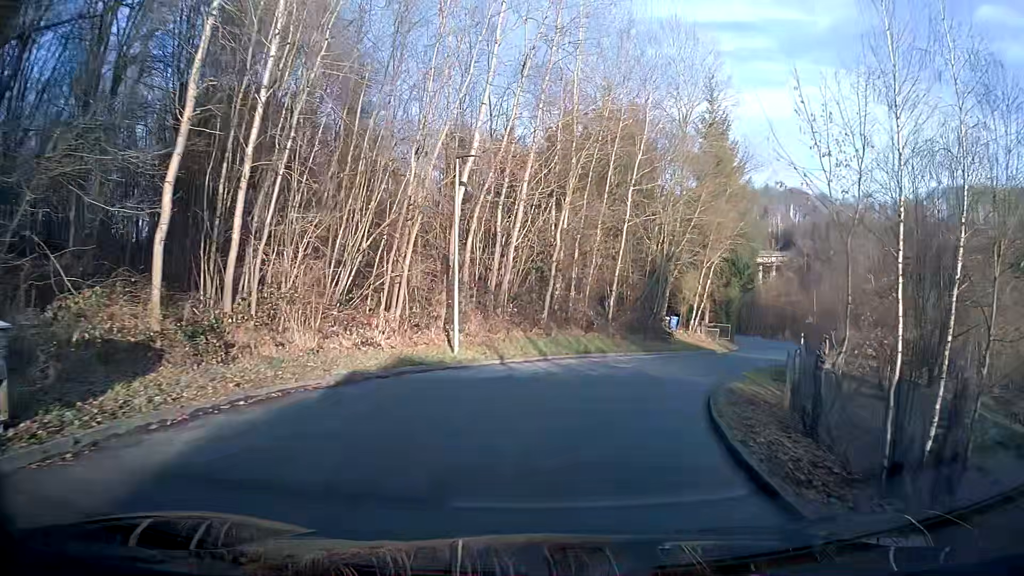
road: residential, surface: asphalt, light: Day
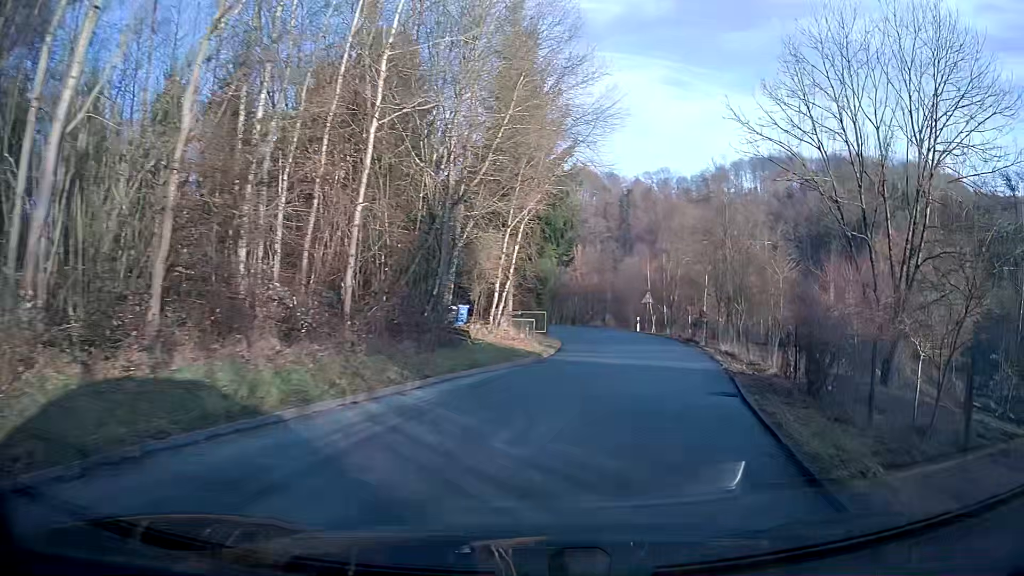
(+2.3, +15.2) m; +19°
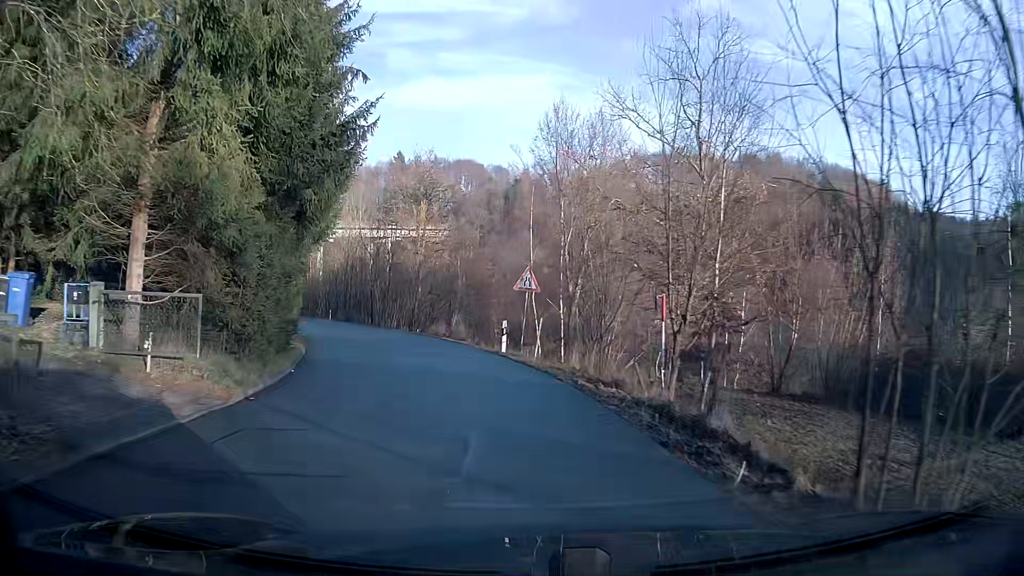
(+2.9, +24.7) m; +6°
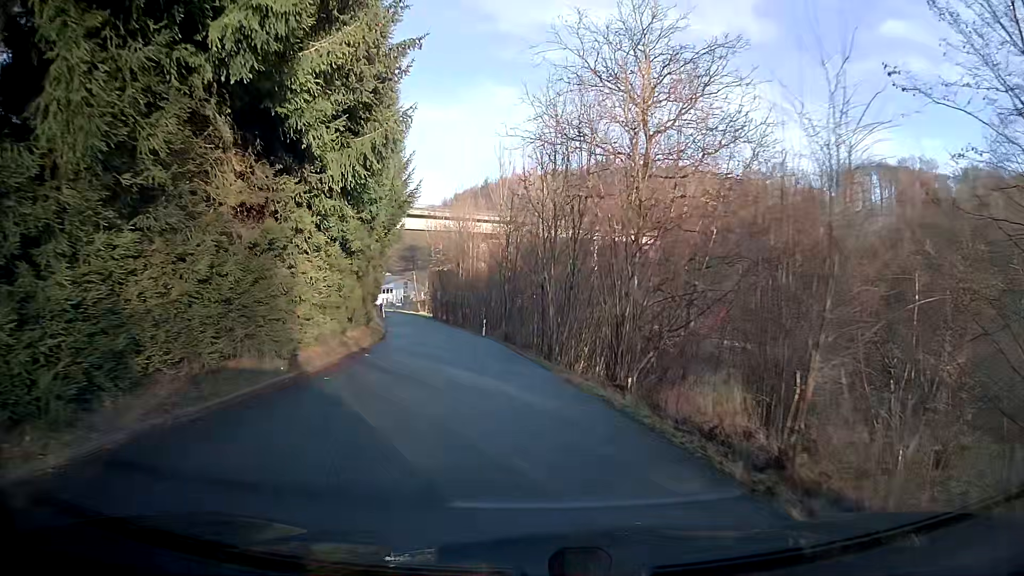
(-4.1, +24.7) m; -20°
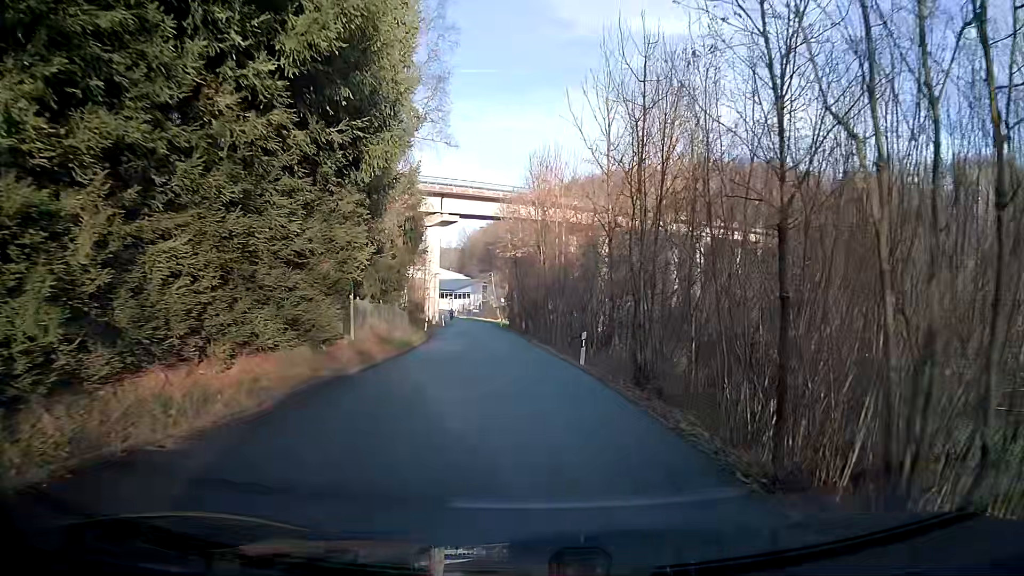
(-0.9, +20.4) m; -5°
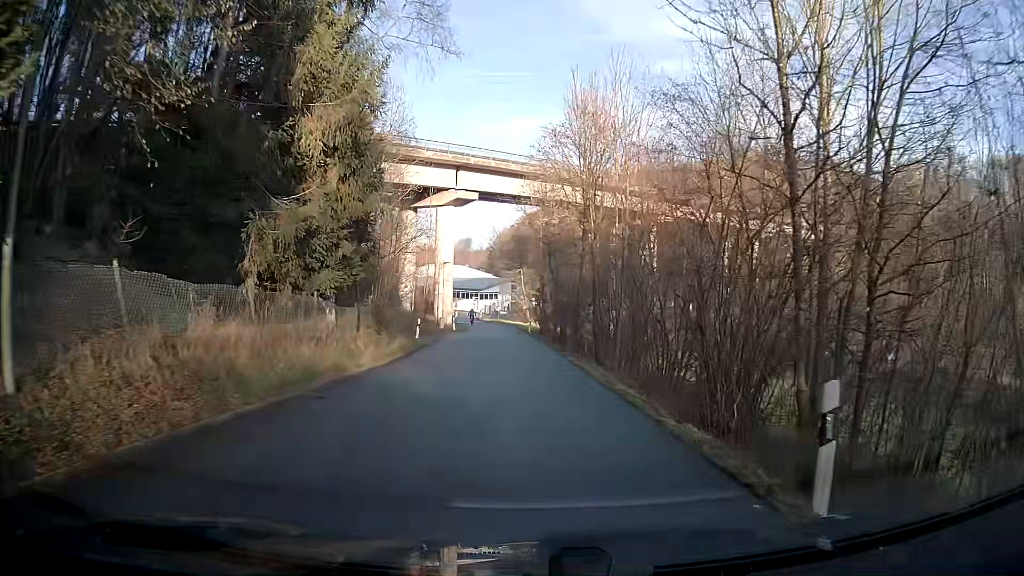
(-0.4, +15.2) m; -3°
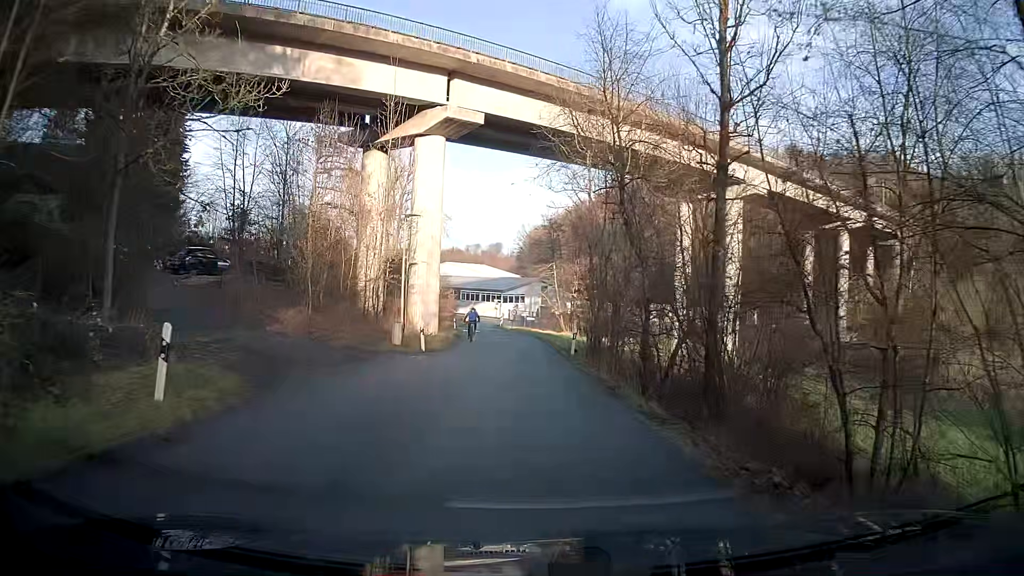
(-0.7, +25.2) m; -5°
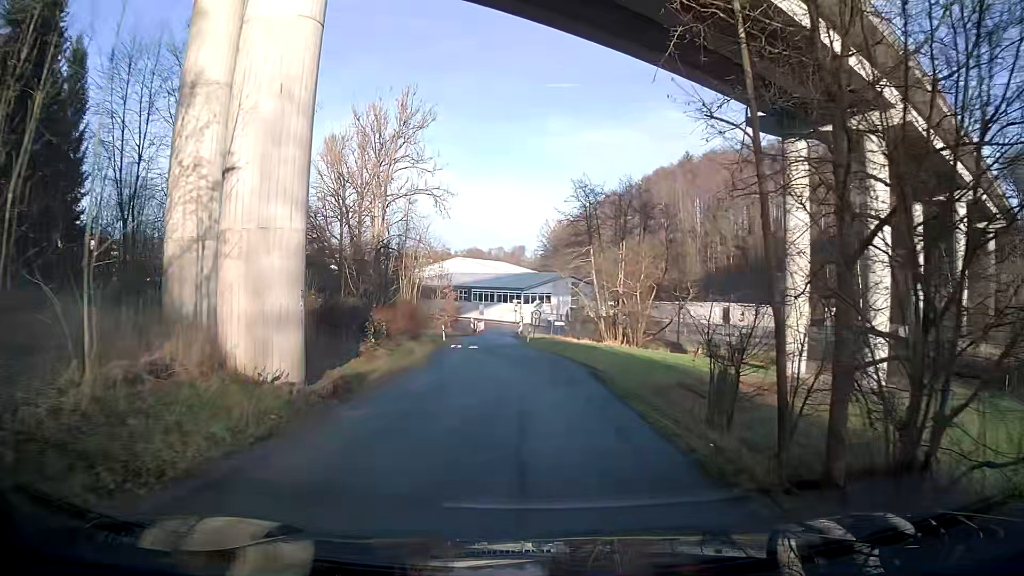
(+0.7, +24.5) m; 0°
(0, +10) (0, +20) (-1, +30) (-2, +40) (-2, +50) (-2, +60) (-2, +70) (-2, +80) (-3, +90) (-7, +99) m
